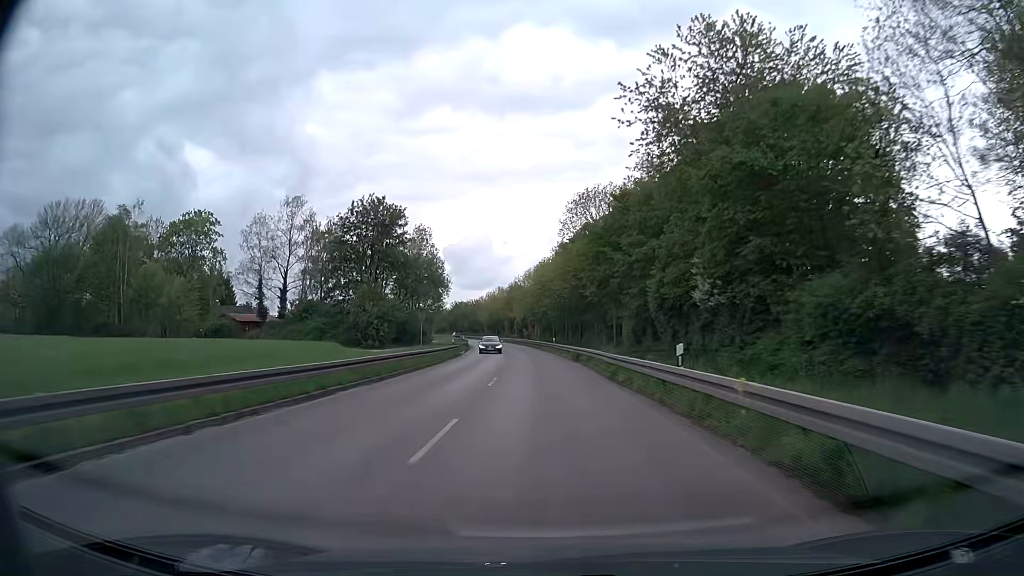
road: secondary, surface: asphalt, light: Day
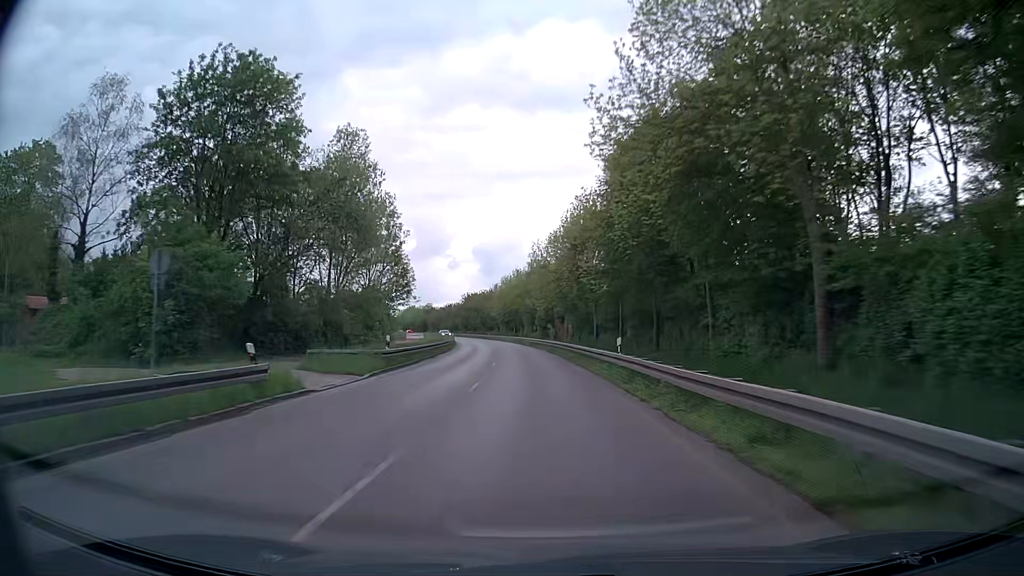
(-0.6, +39.3) m; -2°
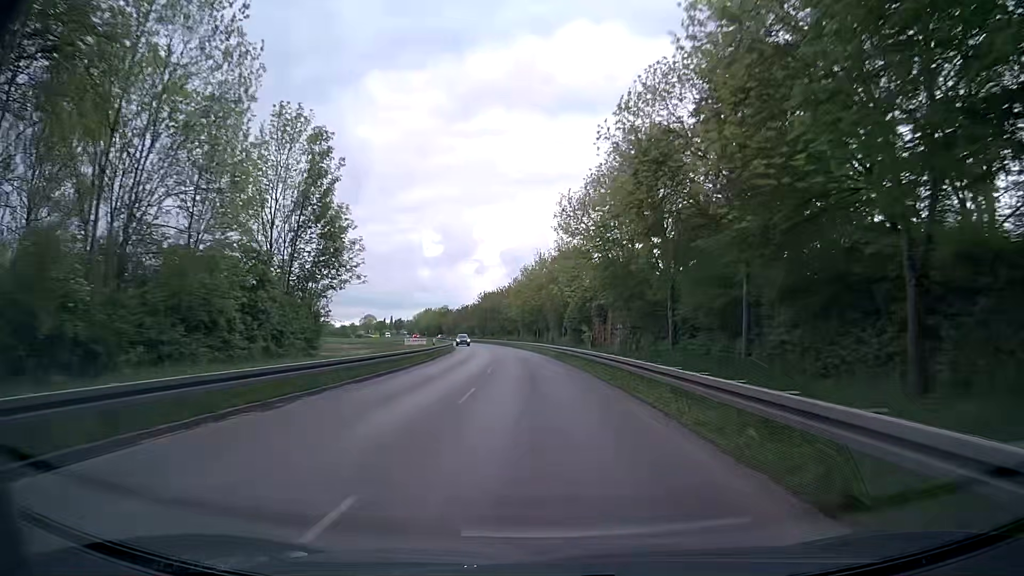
(-0.6, +26.1) m; -2°
